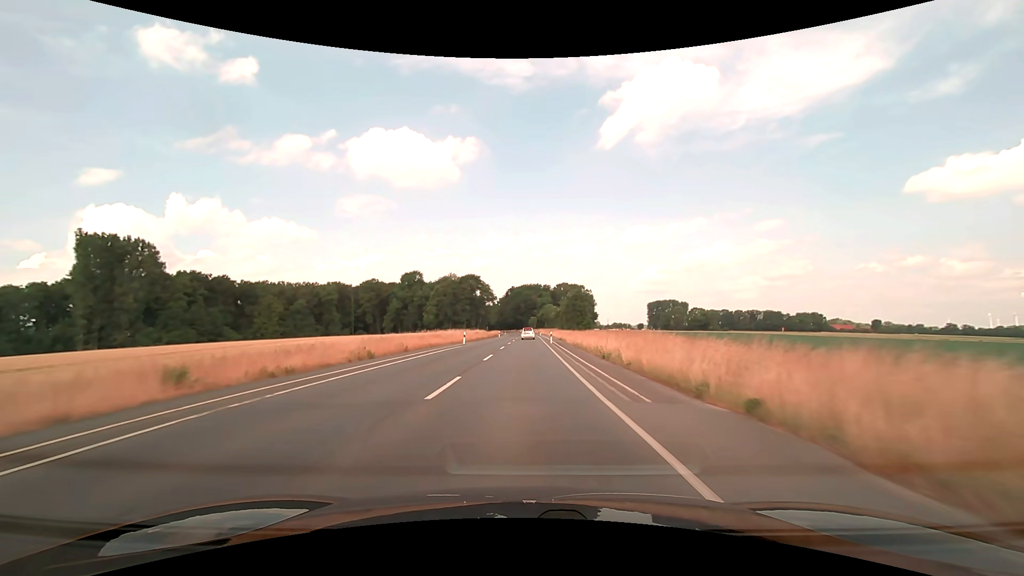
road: secondary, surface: asphalt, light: Day
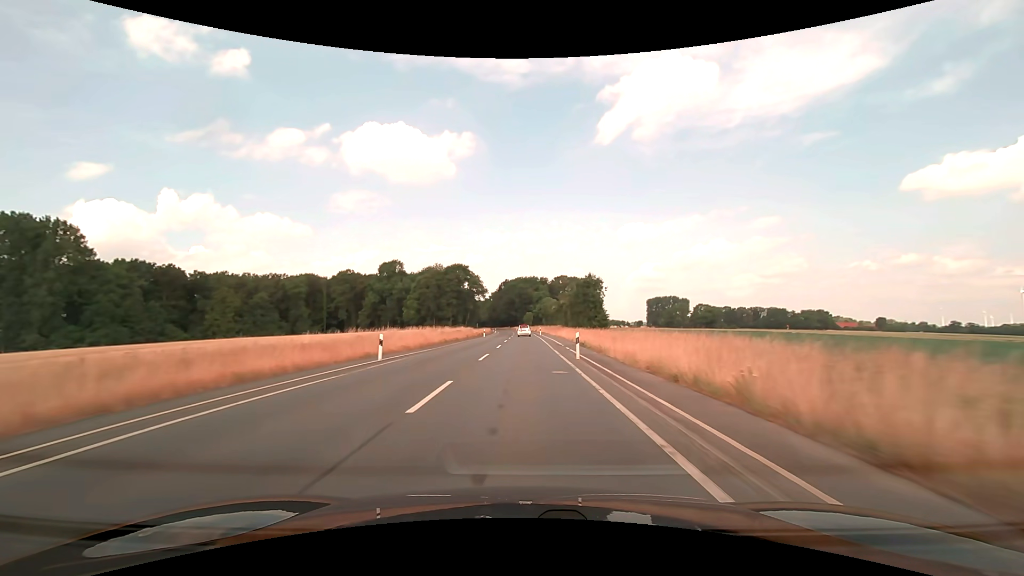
(+0.1, +25.7) m; +1°
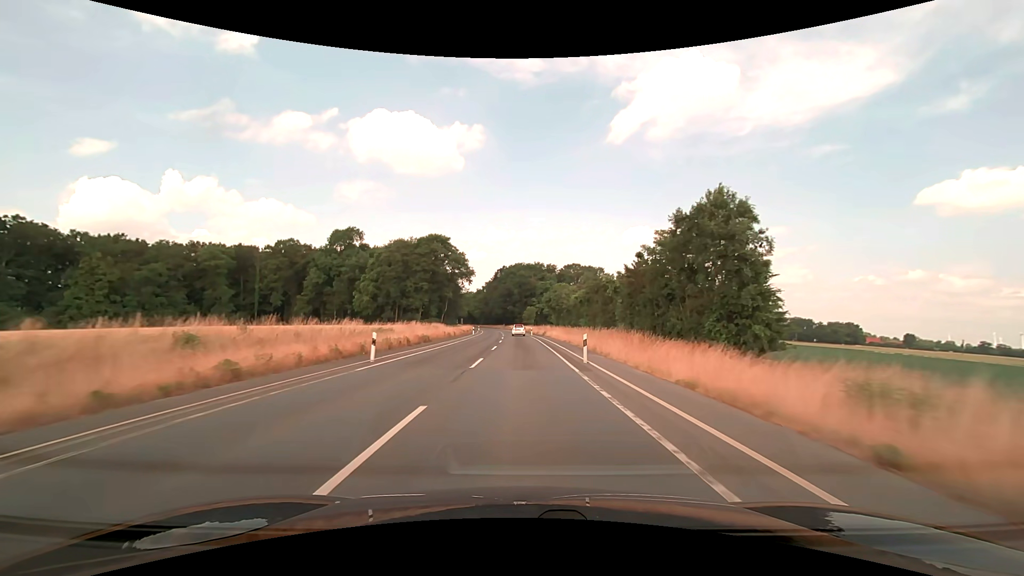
(0.0, +51.3) m; 0°
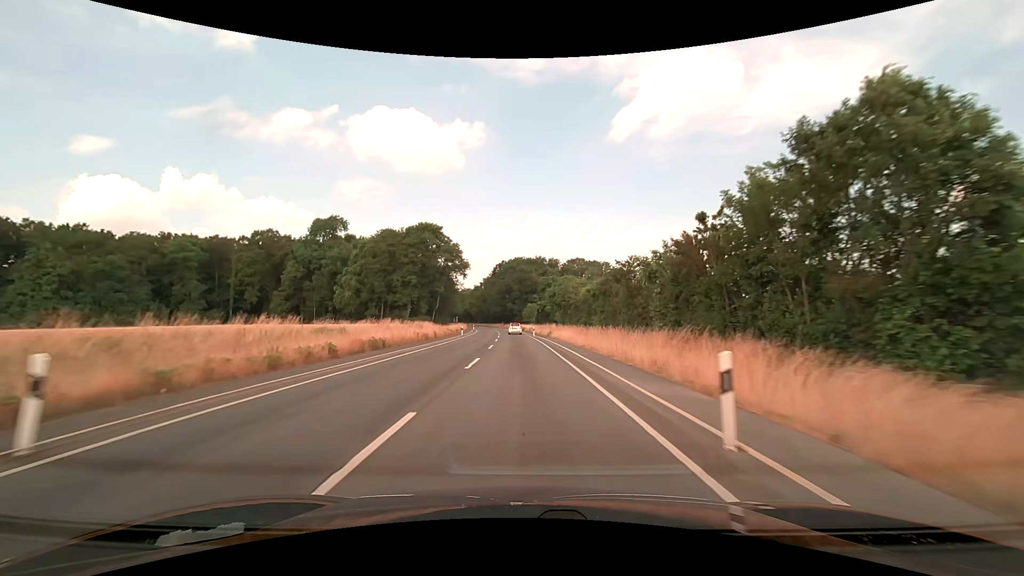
(0.0, +12.8) m; 0°
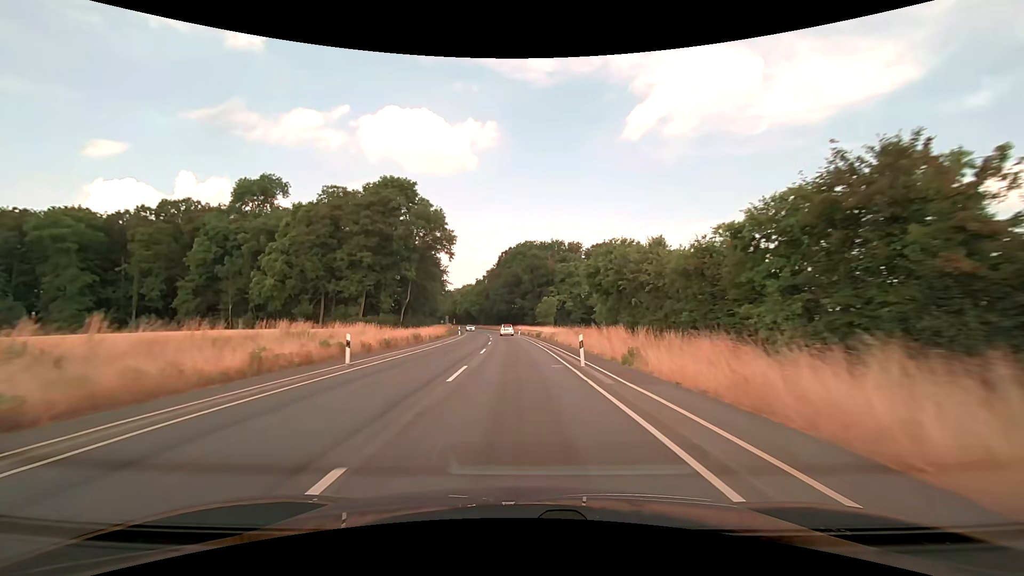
(-0.3, +38.6) m; -1°
(0, +10) (0, +20) (0, +30) (-1, +40) (-1, +50) (-2, +60) (-3, +70) (-4, +80) (-5, +90) (-6, +100) m
